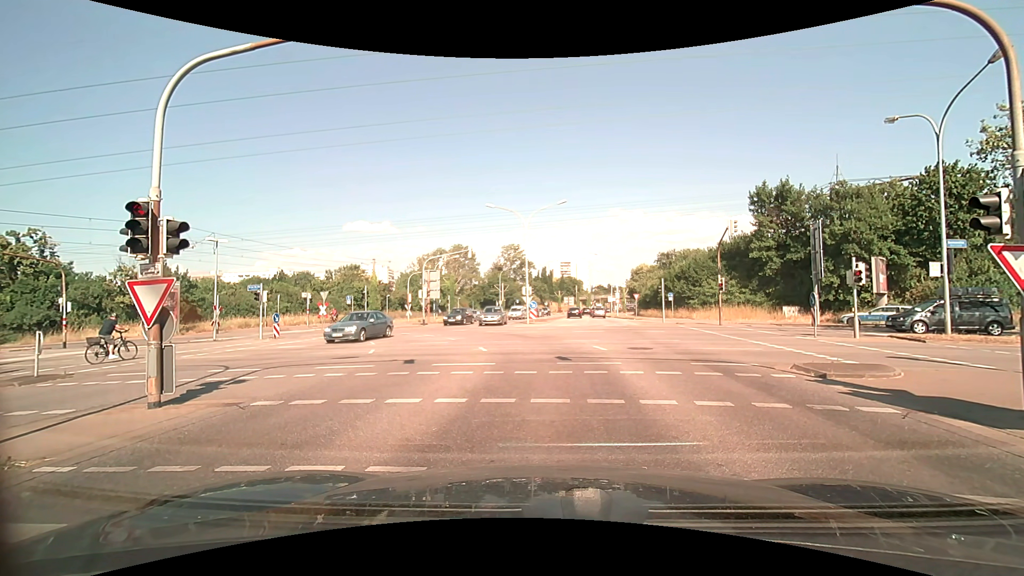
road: secondary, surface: asphalt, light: Day
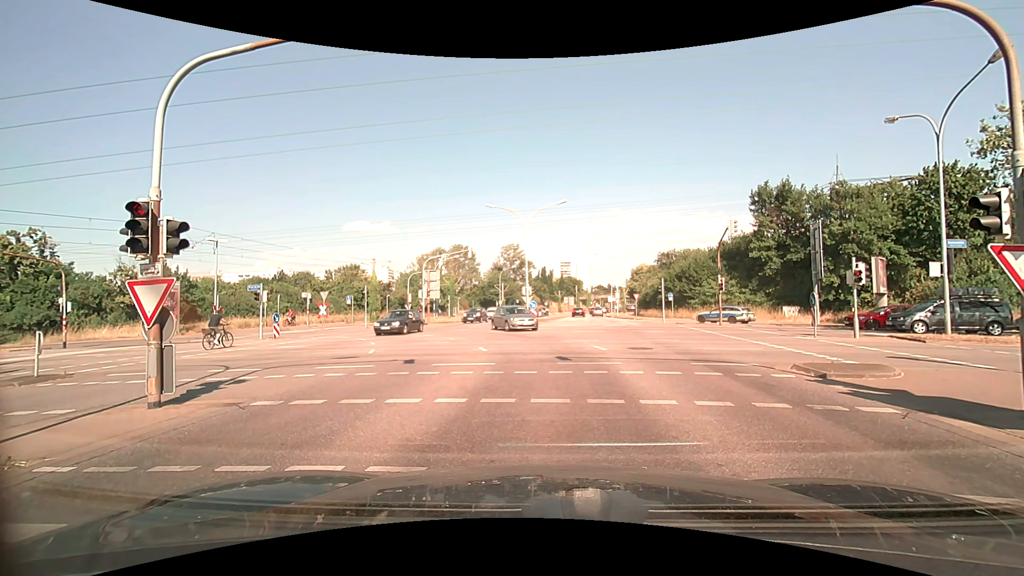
(0.0, 0.0) m; 0°
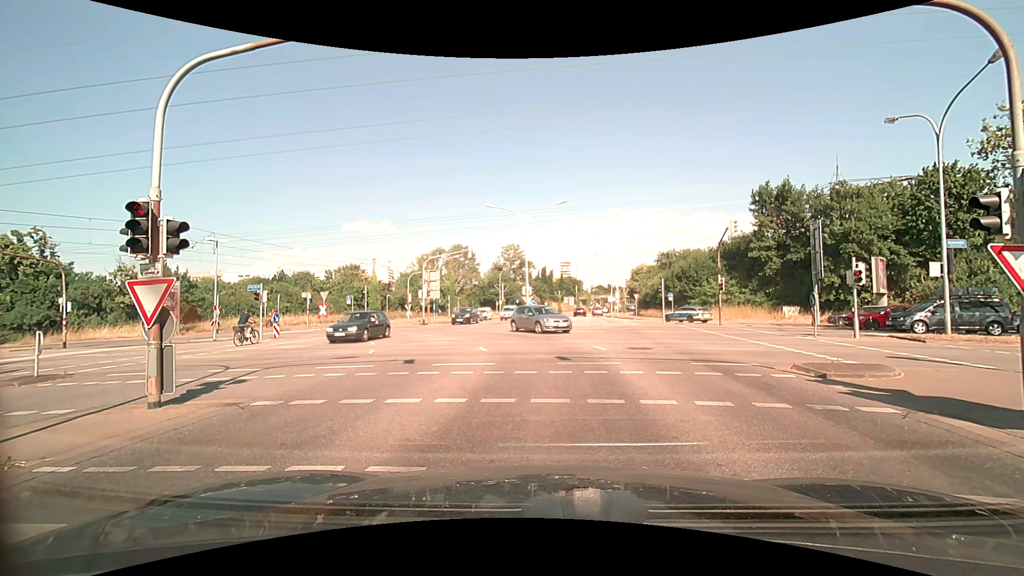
(0.0, 0.0) m; 0°
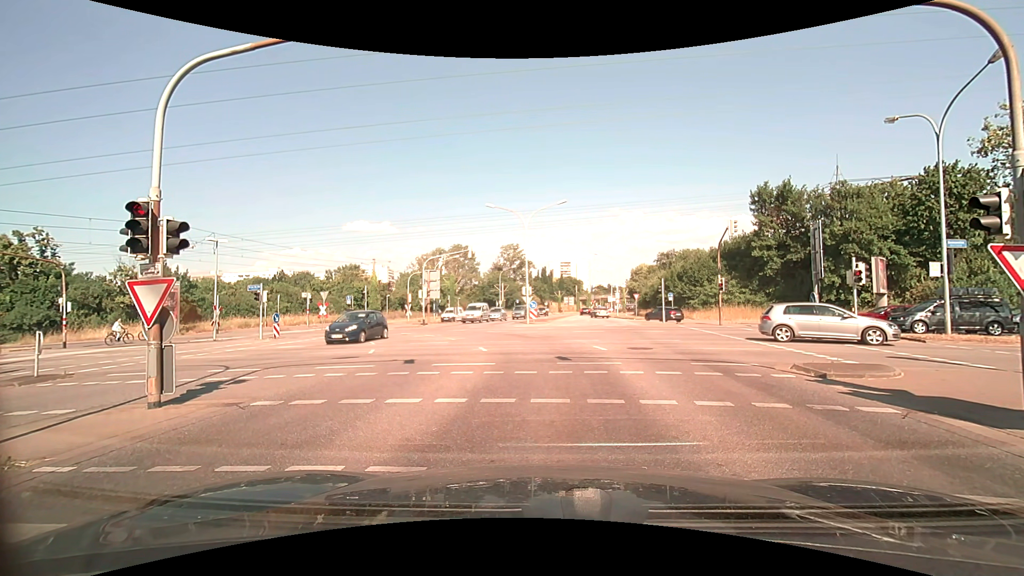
(0.0, 0.0) m; 0°
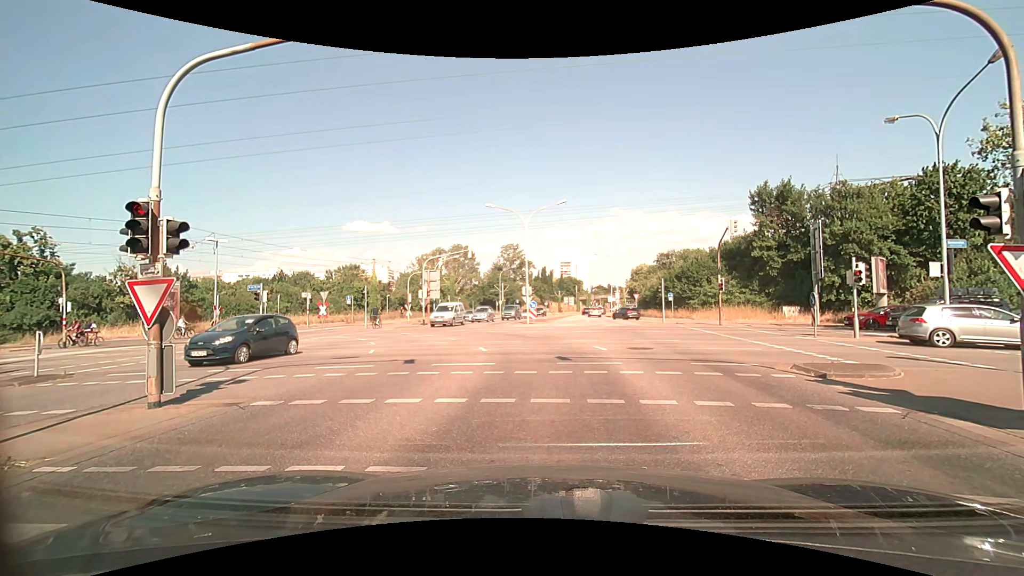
(0.0, 0.0) m; 0°
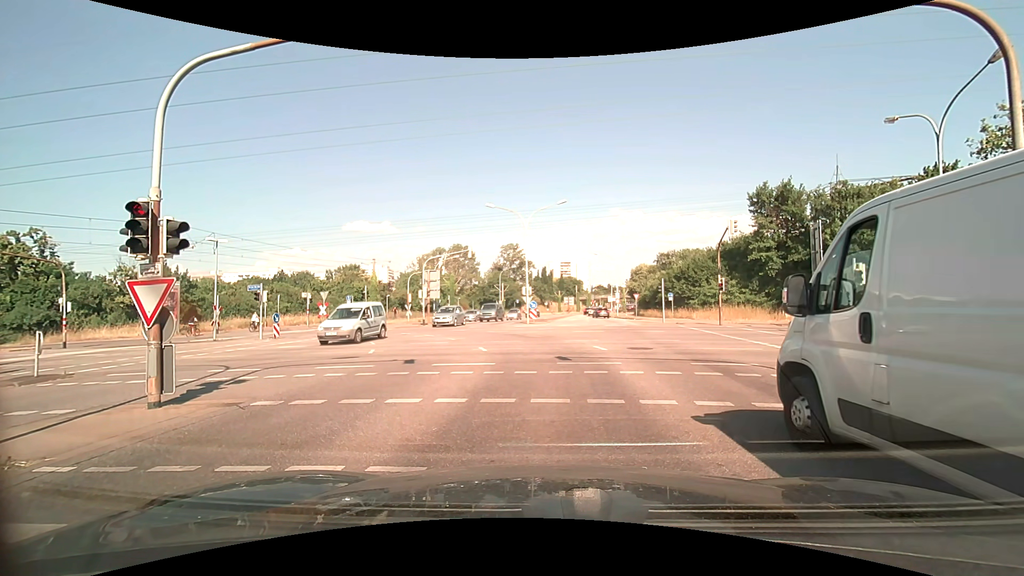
(0.0, 0.0) m; 0°
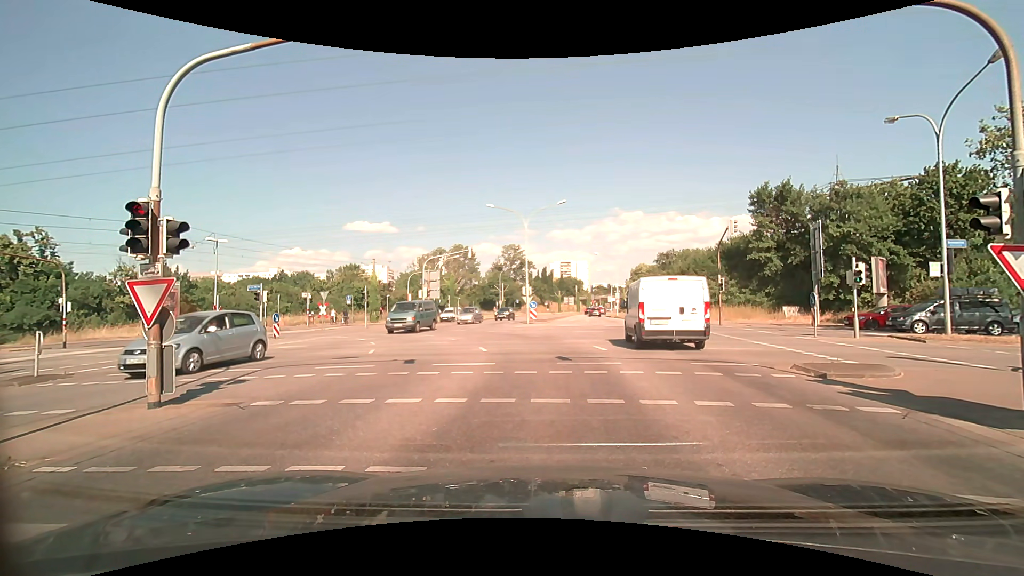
(0.0, 0.0) m; 0°
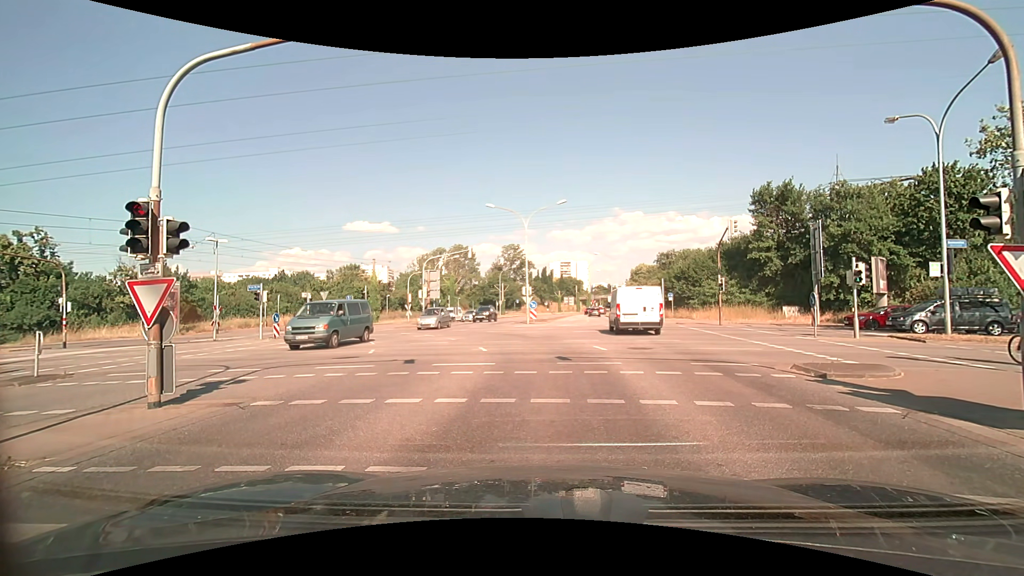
(0.0, 0.0) m; 0°
(0, +10) (0, +20) (-3, +29) (-10, +36) (-20, +39) (-30, +41) (-40, +42) (-50, +44) (-59, +45) (-69, +47) m
